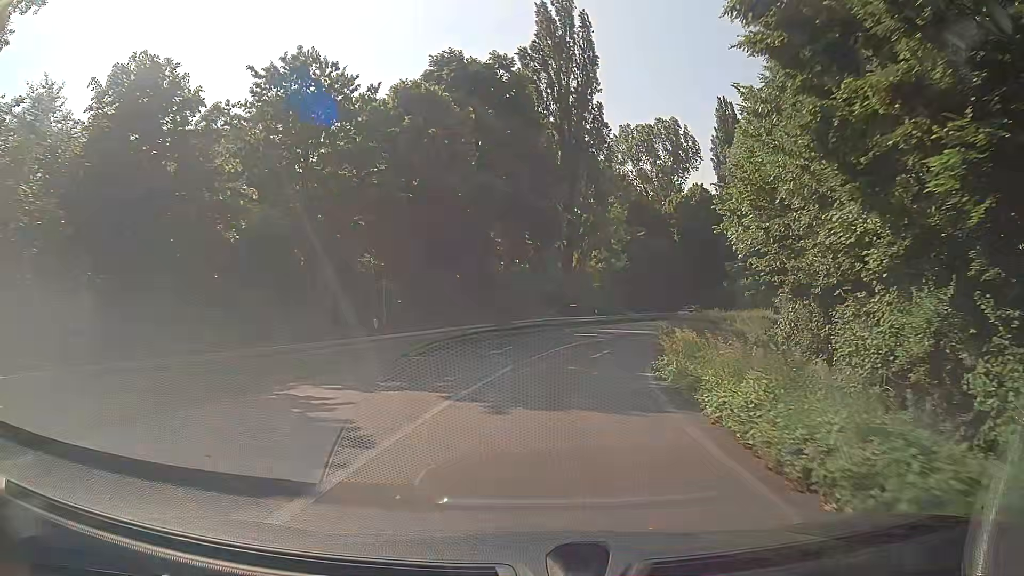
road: trunk_link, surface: asphalt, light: Day
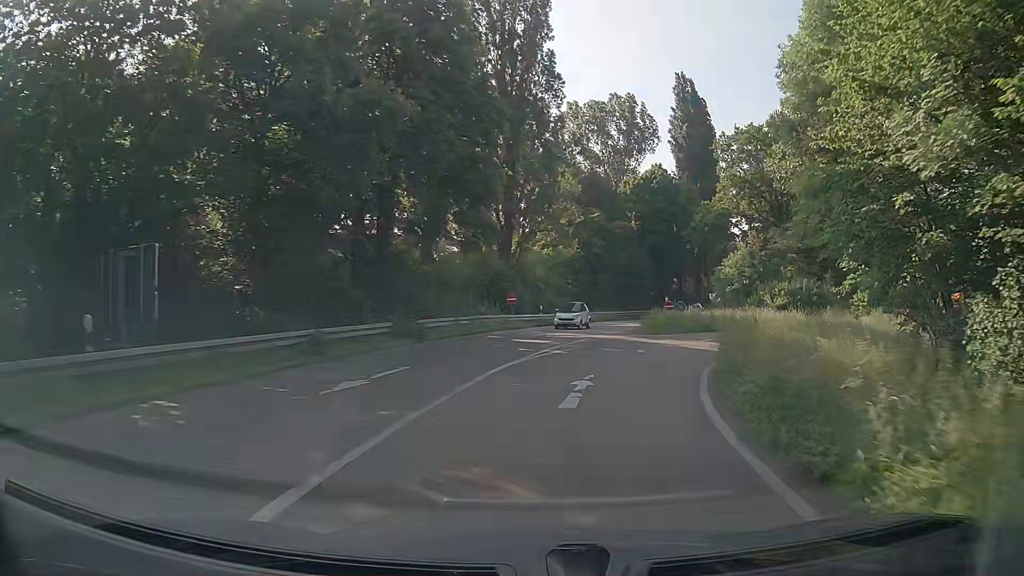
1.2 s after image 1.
(+0.5, +13.2) m; +5°
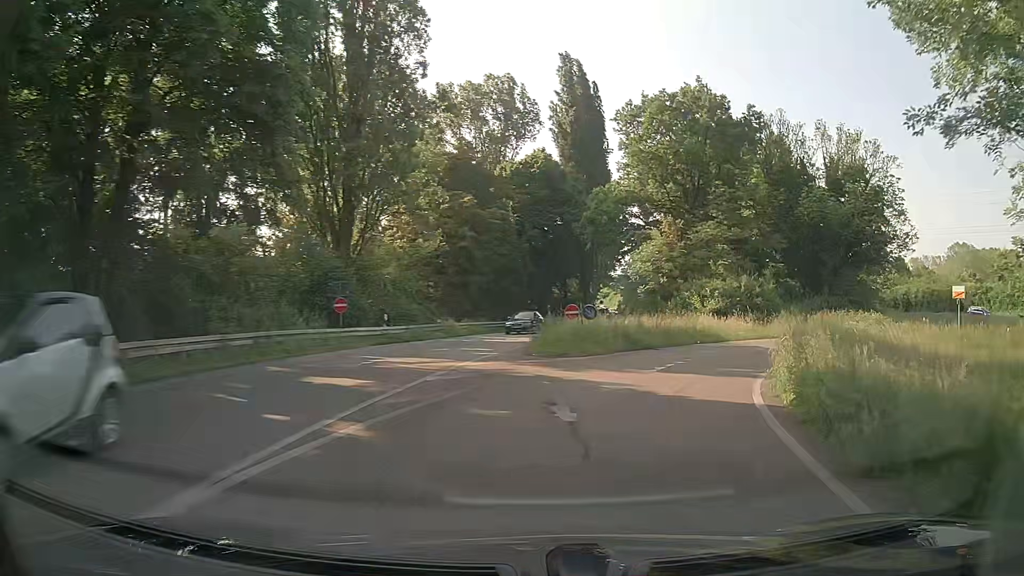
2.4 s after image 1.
(+1.2, +13.0) m; +11°
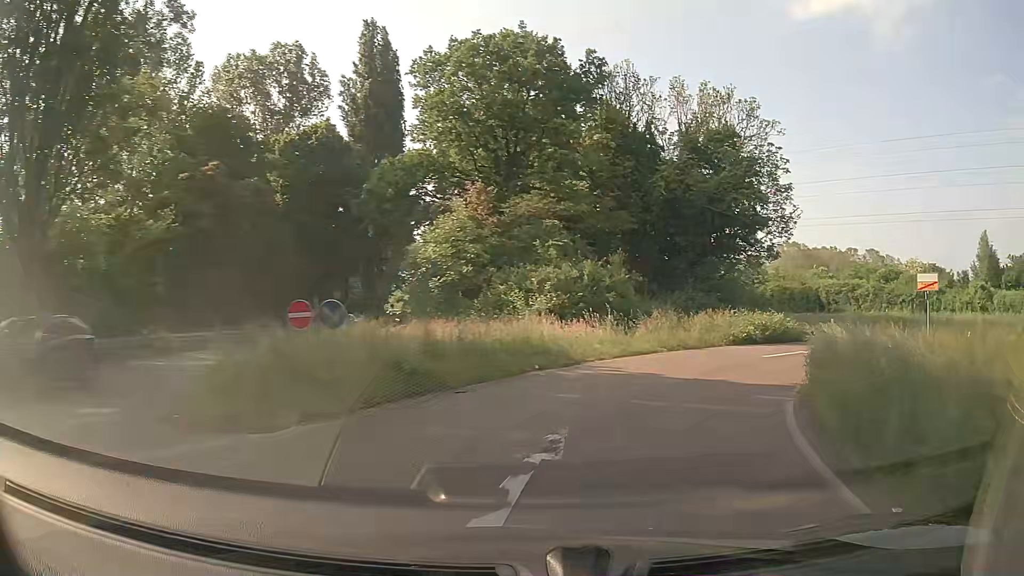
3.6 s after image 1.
(+1.7, +12.6) m; +18°
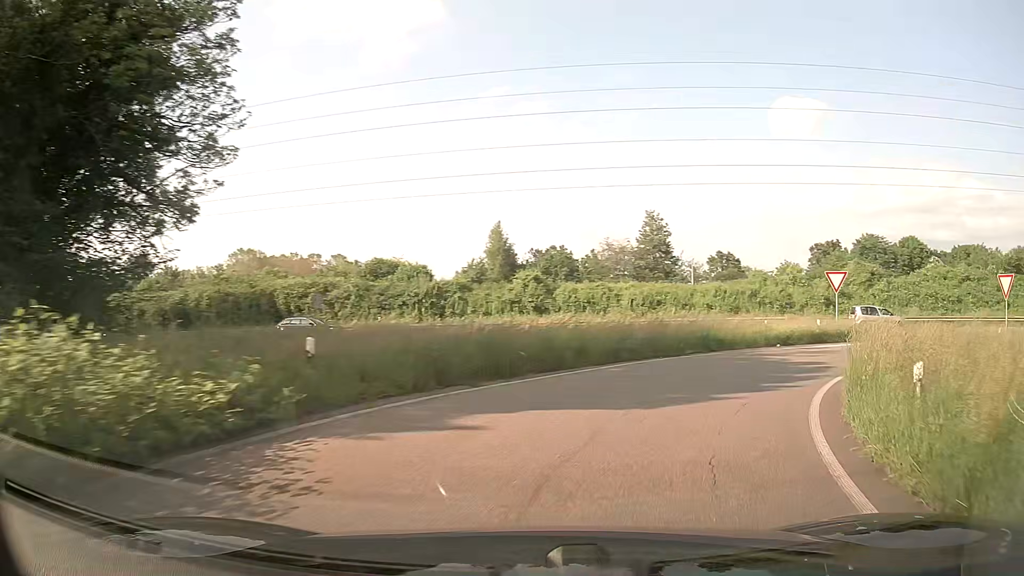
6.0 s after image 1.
(+8.8, +22.3) m; +45°
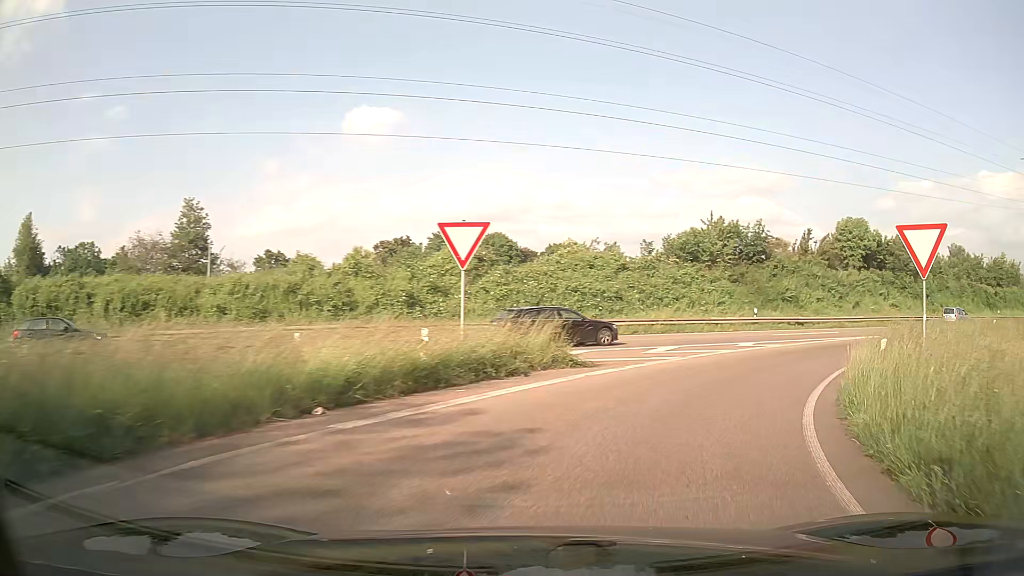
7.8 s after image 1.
(+5.9, +17.3) m; +37°
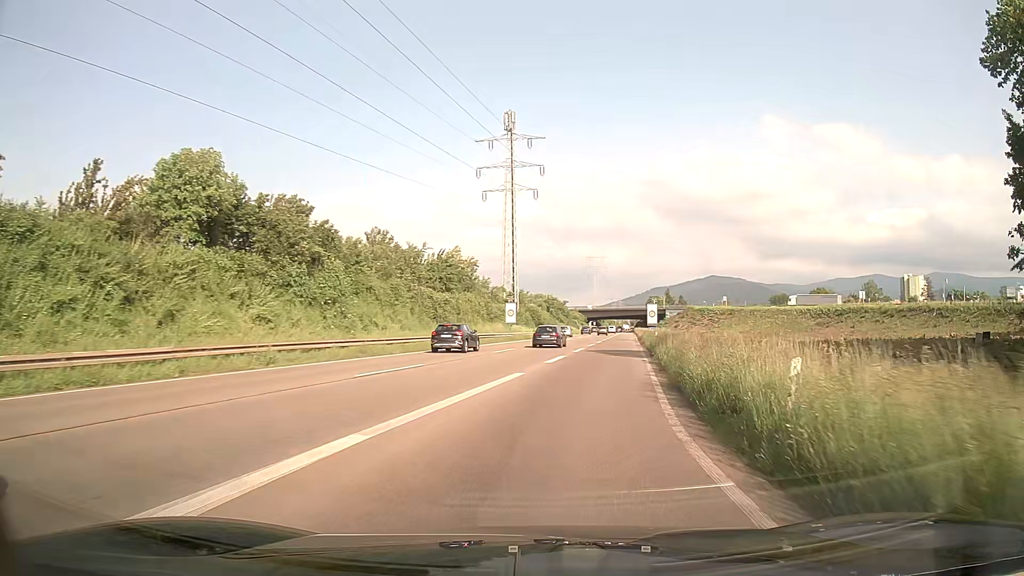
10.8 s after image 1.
(+16.2, +27.8) m; +53°
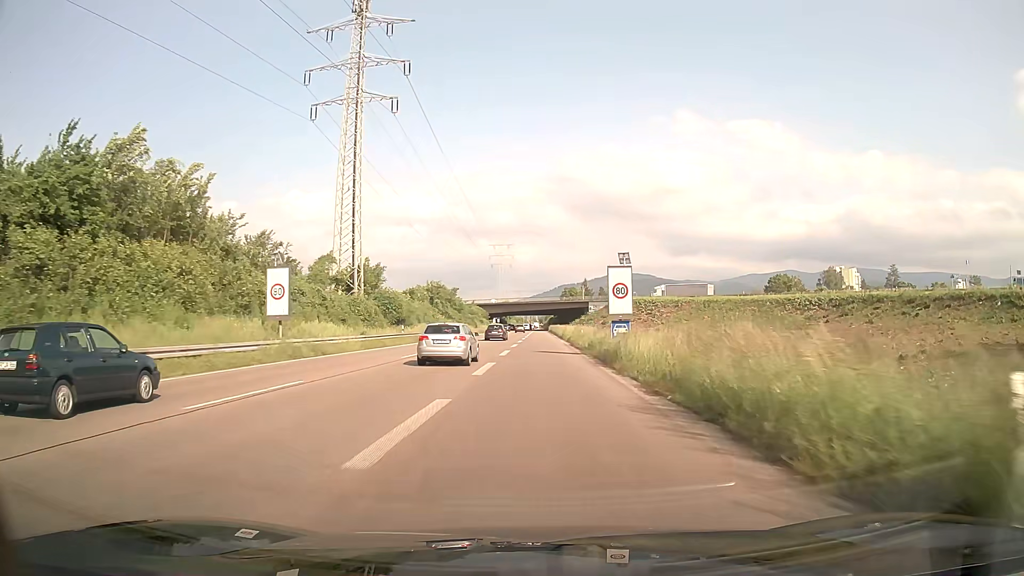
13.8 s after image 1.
(+5.4, +43.4) m; +9°
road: trunk
